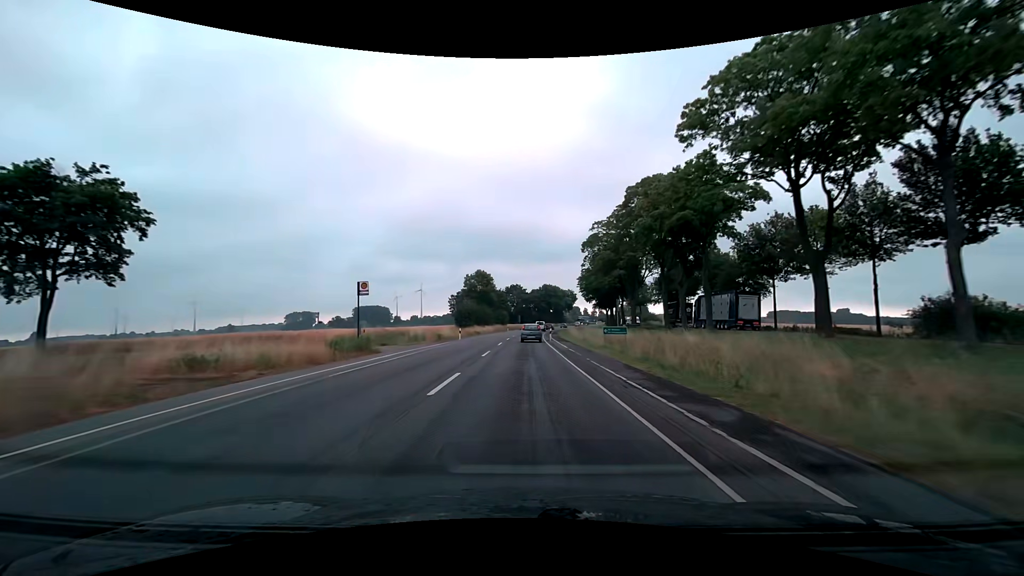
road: secondary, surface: asphalt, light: Day
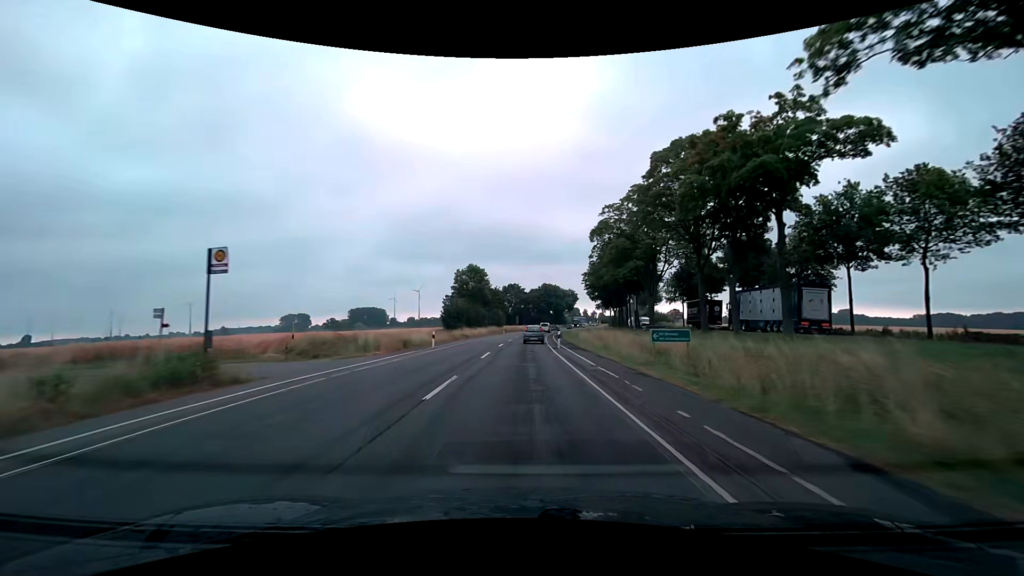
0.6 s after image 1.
(0.0, +12.2) m; 0°
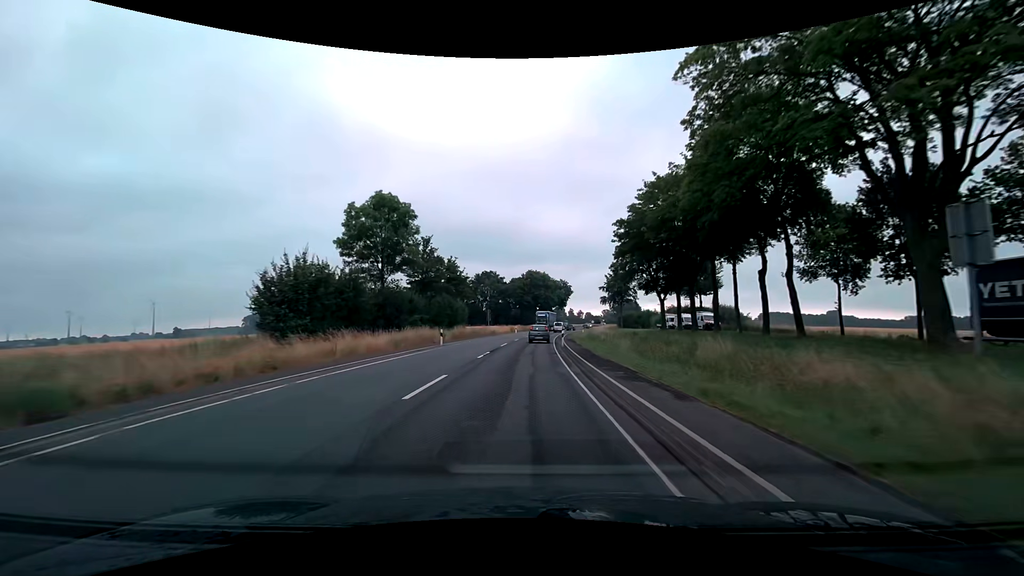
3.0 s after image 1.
(+0.9, +49.3) m; +2°
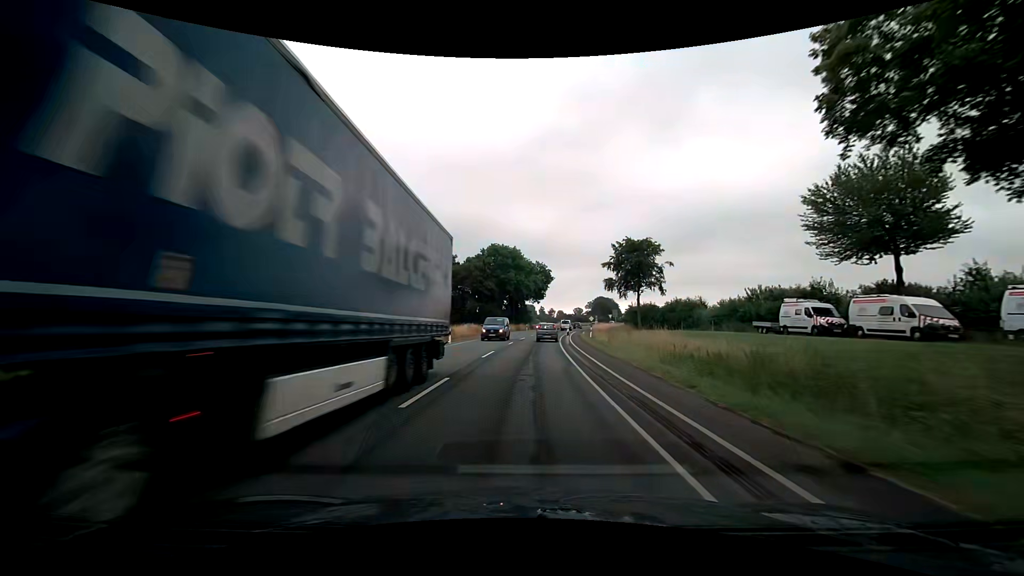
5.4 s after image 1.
(+1.4, +49.1) m; +3°
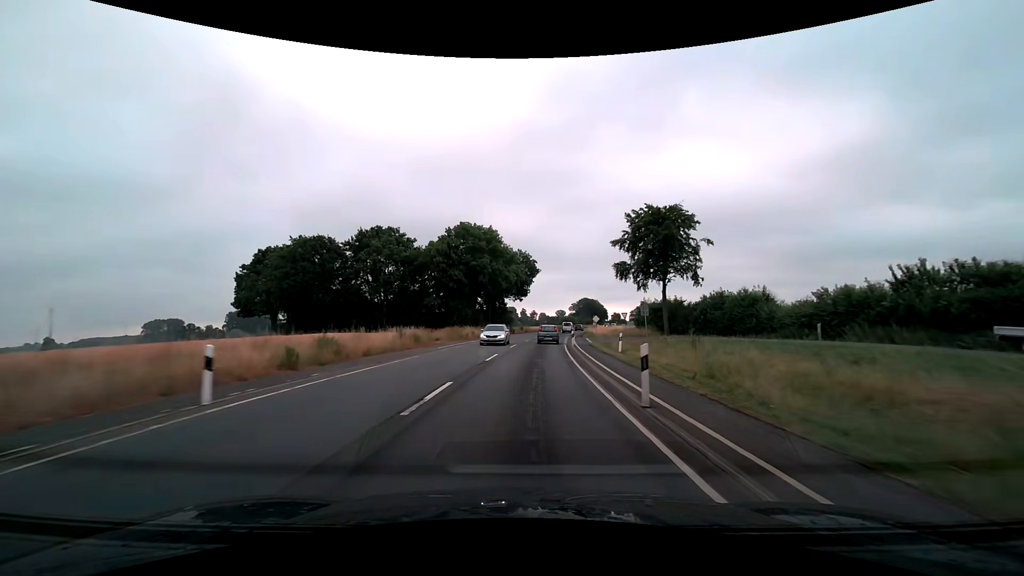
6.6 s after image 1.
(+0.5, +24.4) m; +2°
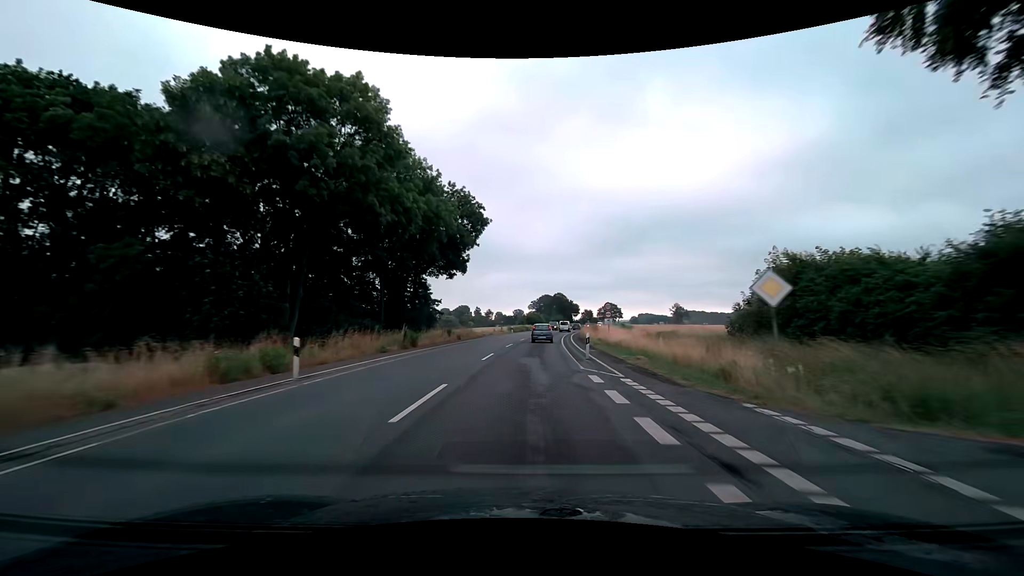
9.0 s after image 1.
(+2.3, +48.8) m; +5°
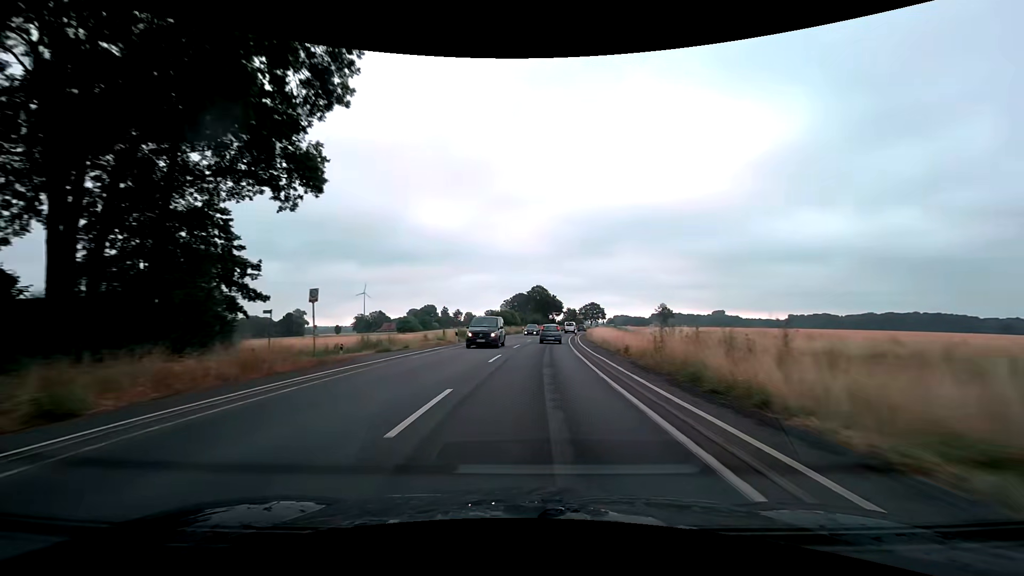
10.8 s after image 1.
(+0.9, +36.9) m; +3°
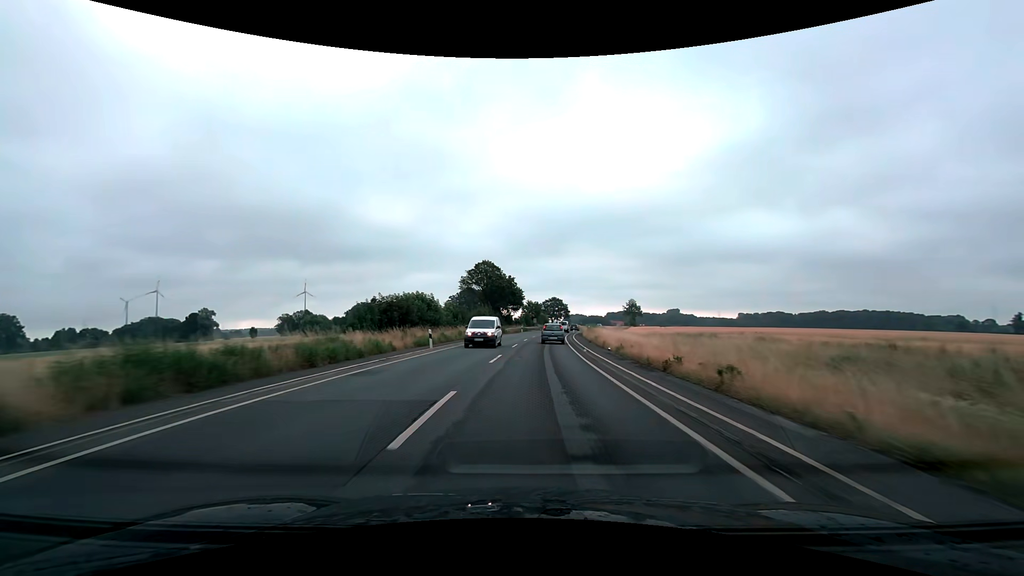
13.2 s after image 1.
(+1.9, +48.5) m; +5°
(0, +10) (0, +20) (+1, +30) (+1, +40) (+2, +50) (+3, +60) (+5, +70) (+6, +80) (+7, +90) (+9, +100) m
